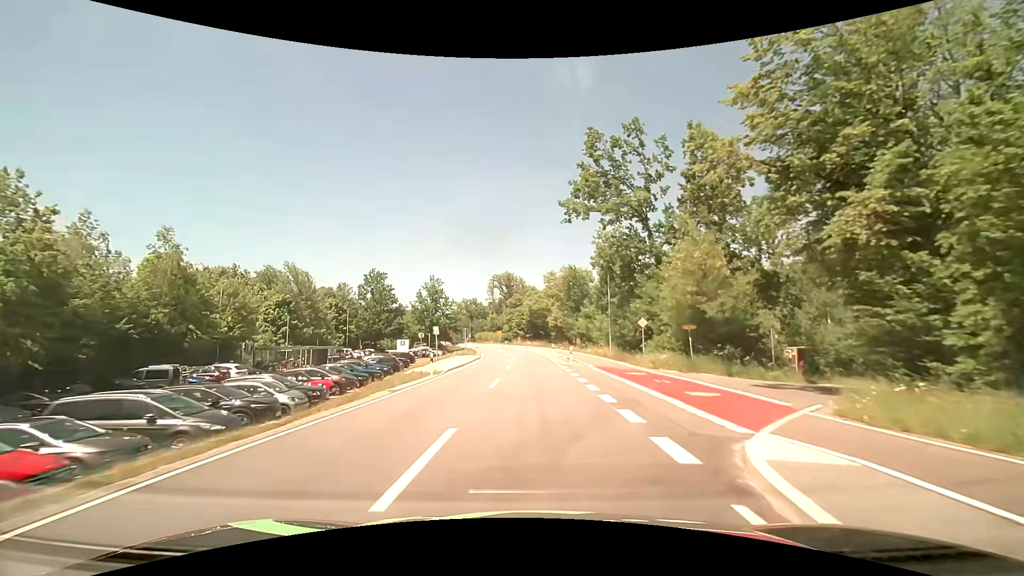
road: tertiary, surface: asphalt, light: Day
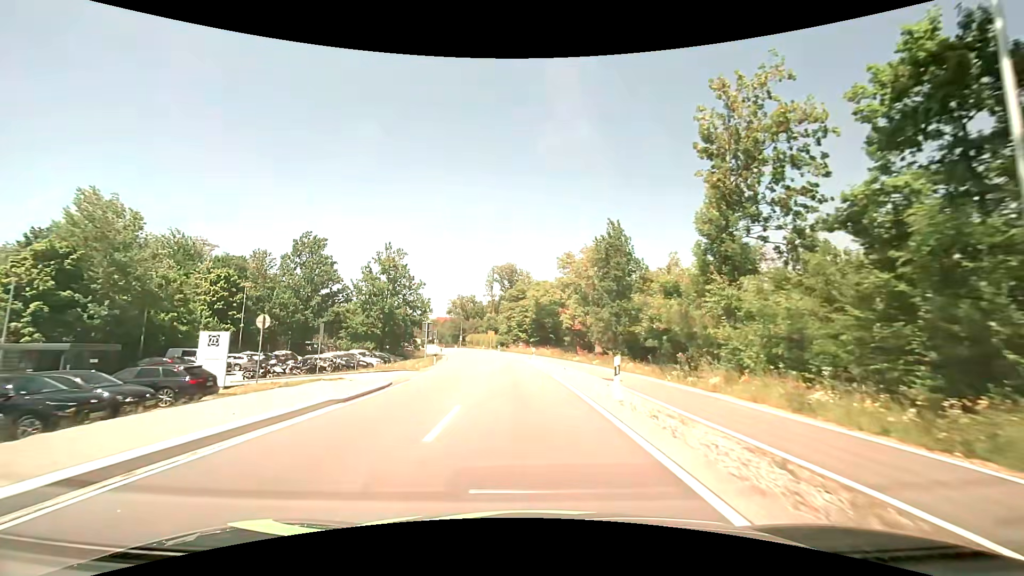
(+0.2, +33.2) m; 0°
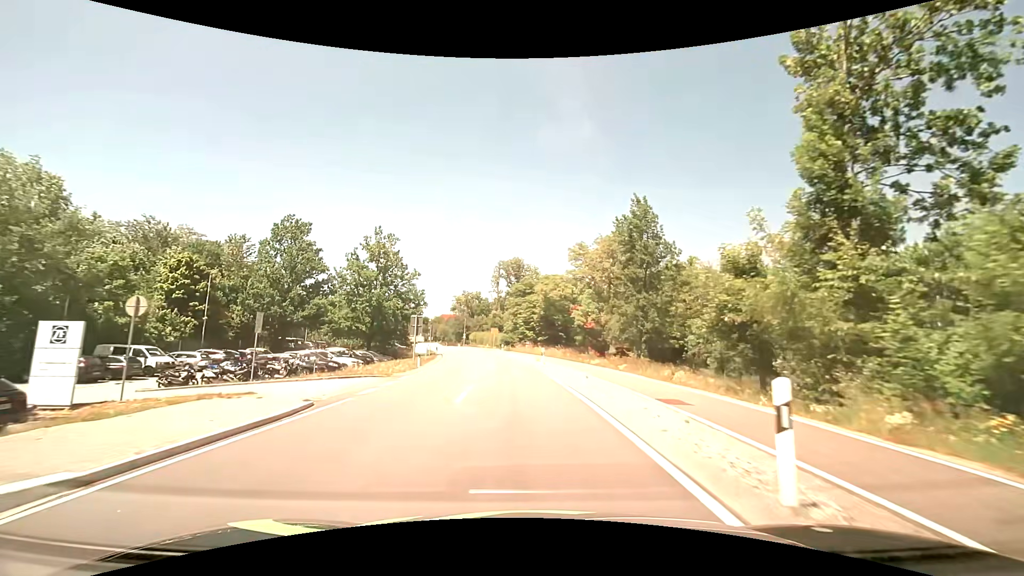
(-0.1, +7.7) m; -1°
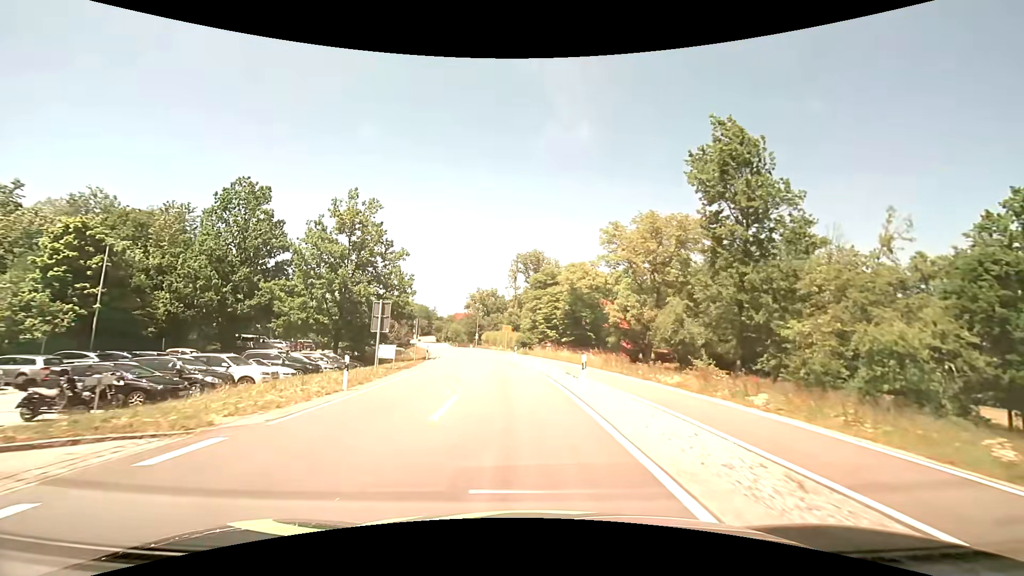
(-0.3, +14.5) m; -2°
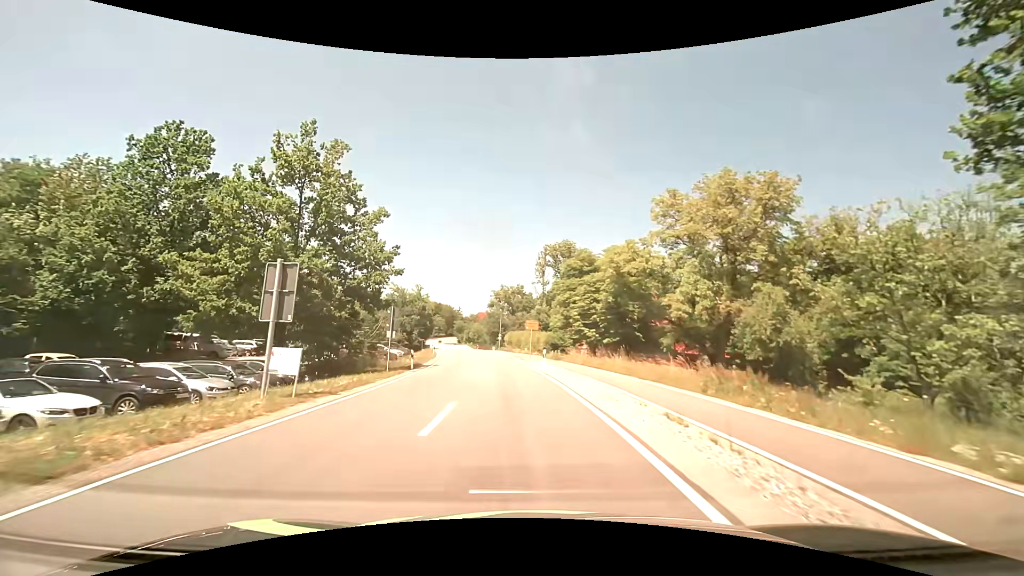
(-0.3, +13.6) m; -3°
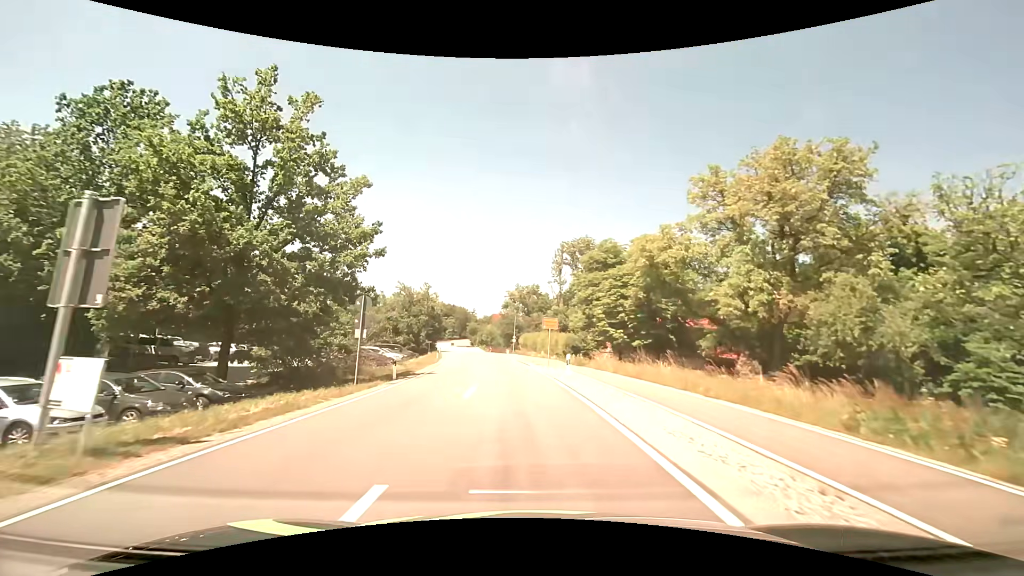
(-0.1, +6.6) m; -2°
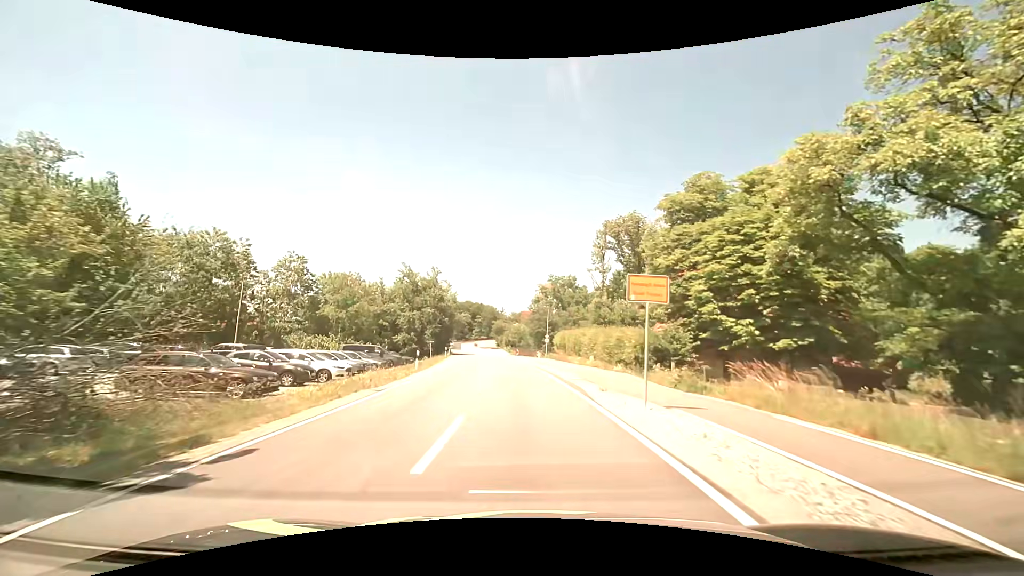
(-0.7, +19.6) m; -4°
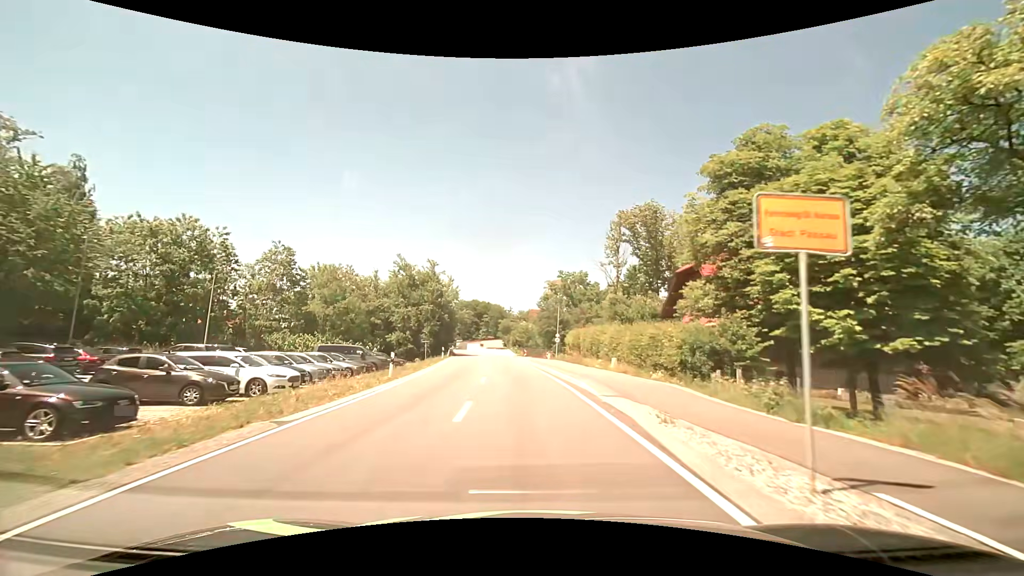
(0.0, +6.5) m; -1°
(0, +10) (-1, +20) (-1, +30) (-2, +40) (-3, +50) (-4, +60) (-6, +70) (-7, +80) (-9, +90) (-10, +99) m
